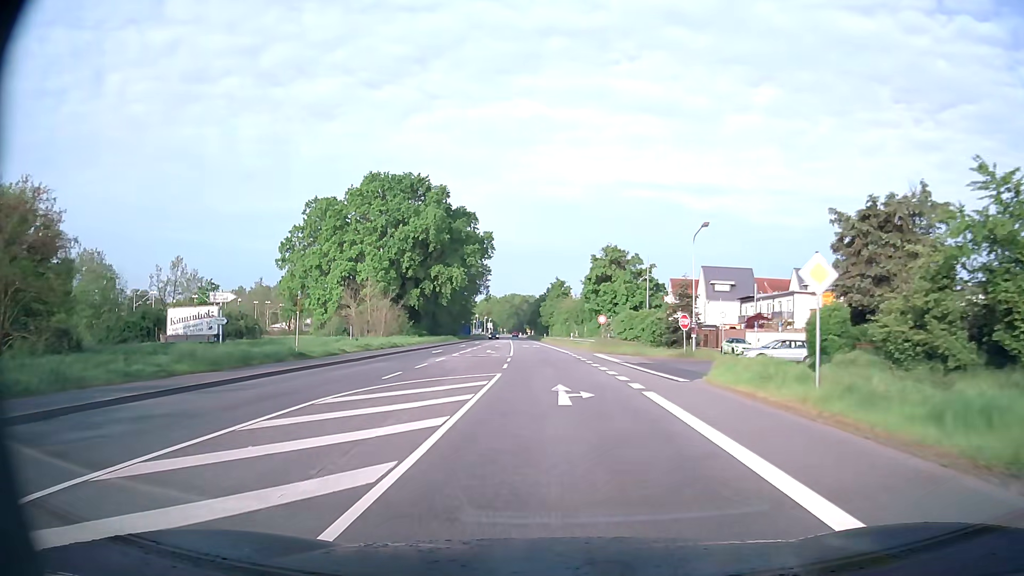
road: secondary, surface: asphalt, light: Day
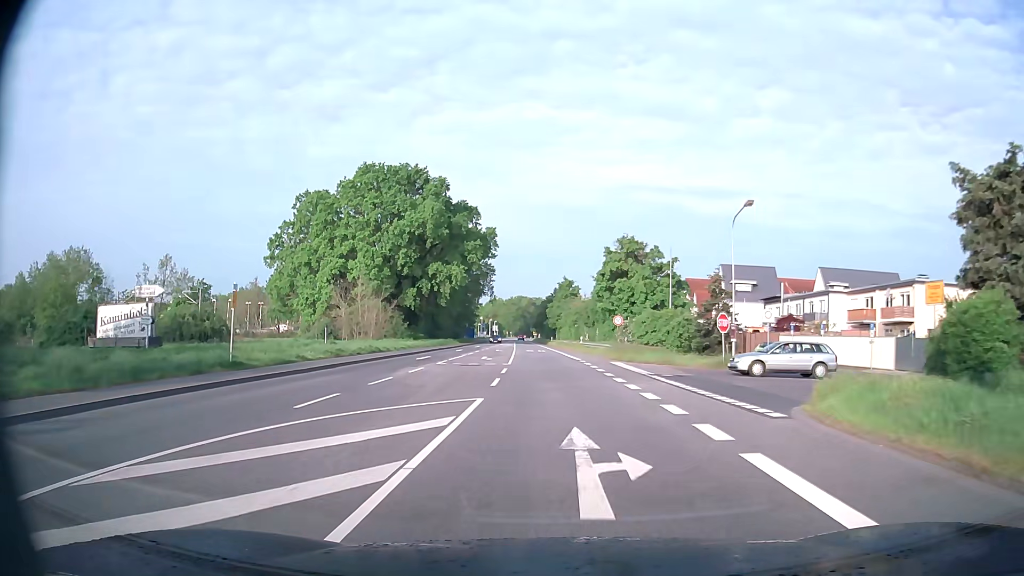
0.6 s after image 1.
(0.0, +7.5) m; -1°
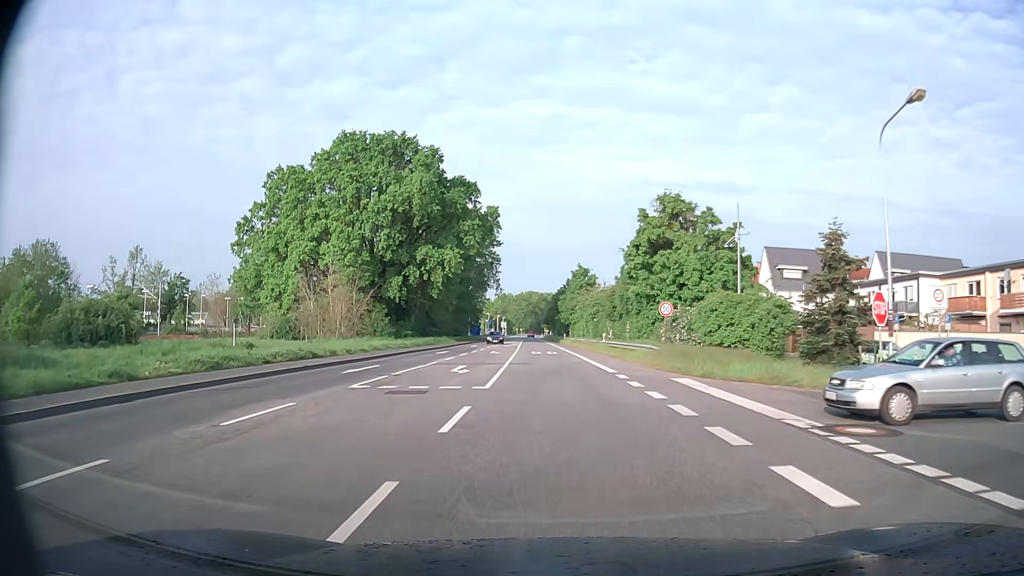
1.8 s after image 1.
(-0.1, +15.0) m; -1°
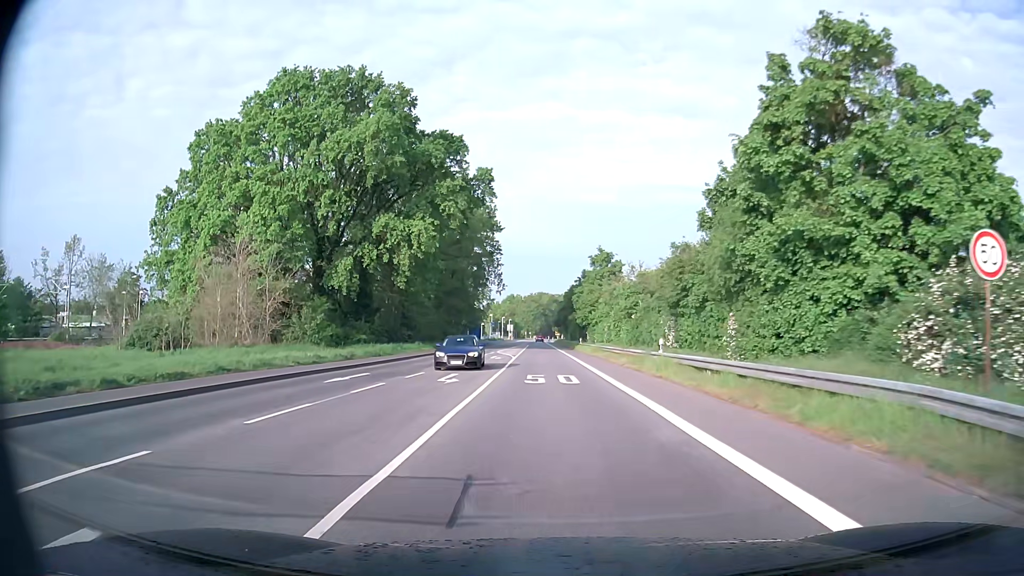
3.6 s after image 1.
(-0.2, +22.7) m; -1°
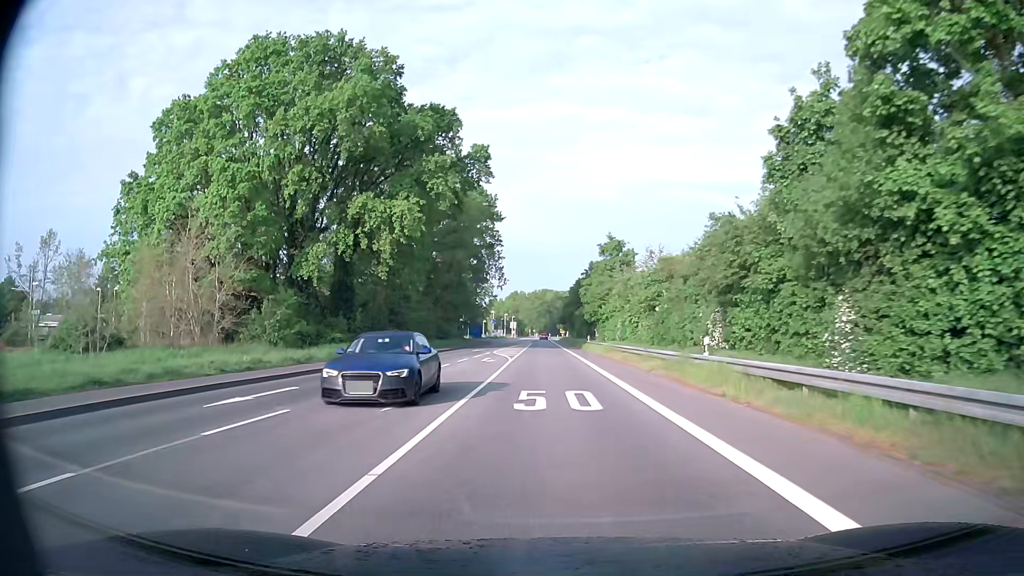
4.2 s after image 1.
(0.0, +7.6) m; 0°
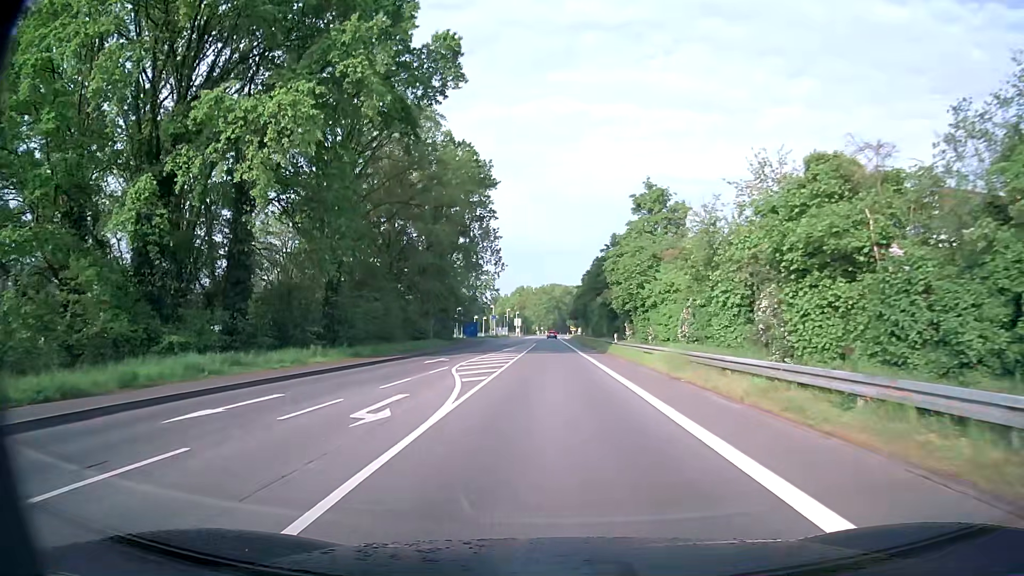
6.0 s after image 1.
(-0.2, +22.3) m; -1°
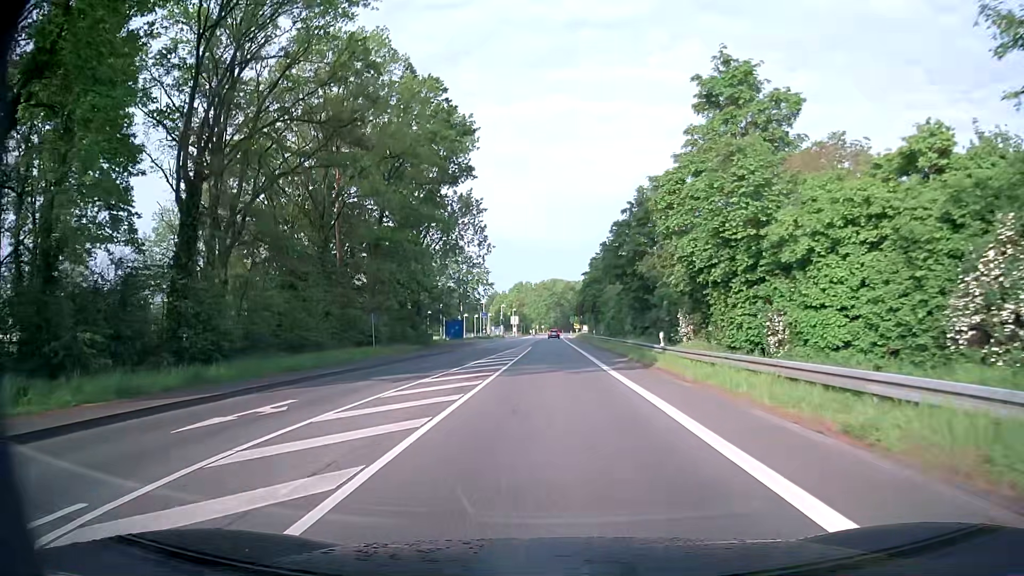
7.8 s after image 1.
(0.0, +20.5) m; +1°
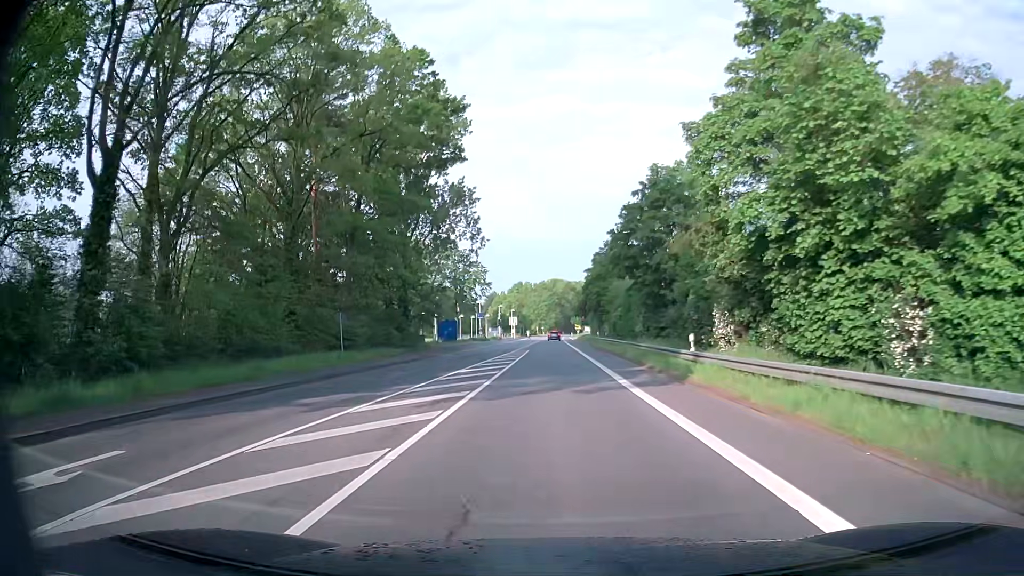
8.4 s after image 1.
(-0.1, +6.4) m; 0°
(0, +10) (0, +20) (0, +30) (0, +40) (0, +50) (-1, +60) (-1, +70) (-1, +80) (-1, +90) (-1, +100) m
